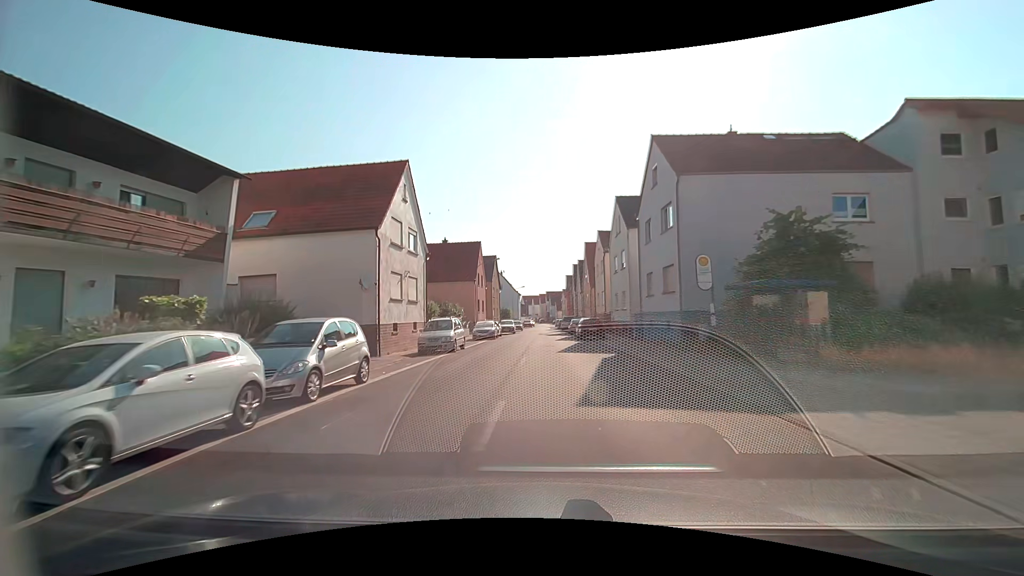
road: tertiary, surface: asphalt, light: Day
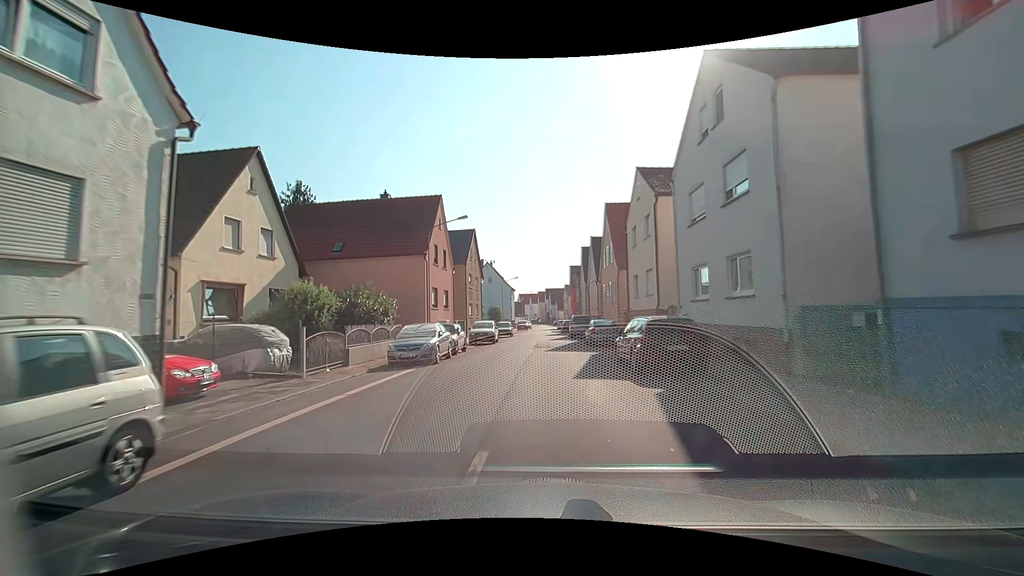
(0.0, +20.8) m; 0°
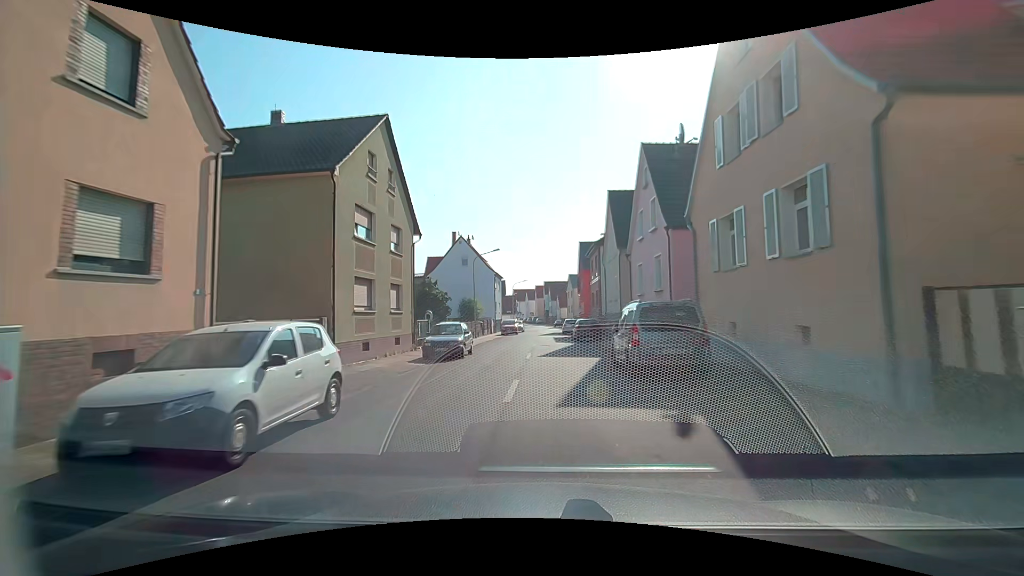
(+0.1, +27.4) m; 0°
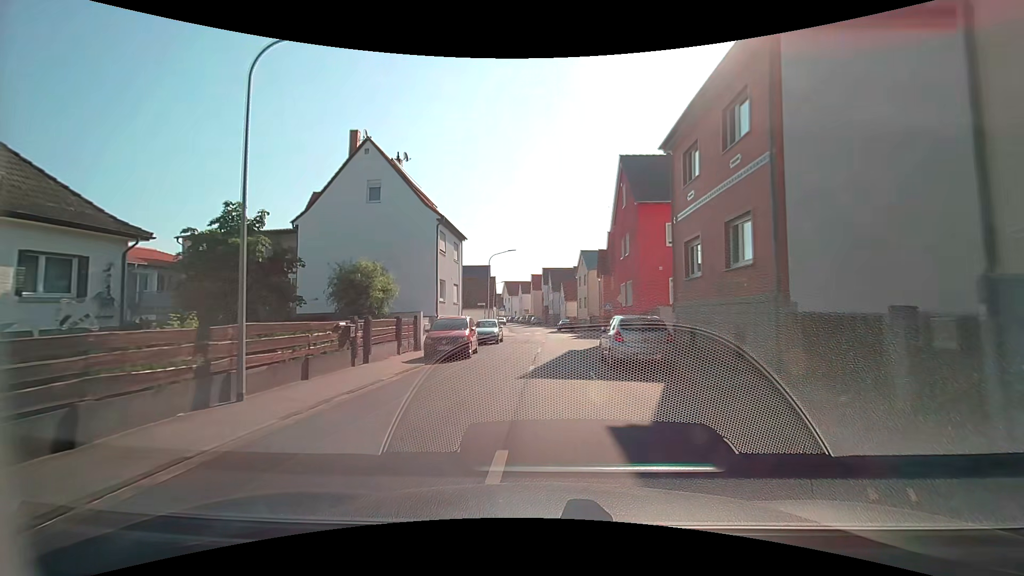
(+0.2, +33.6) m; +1°
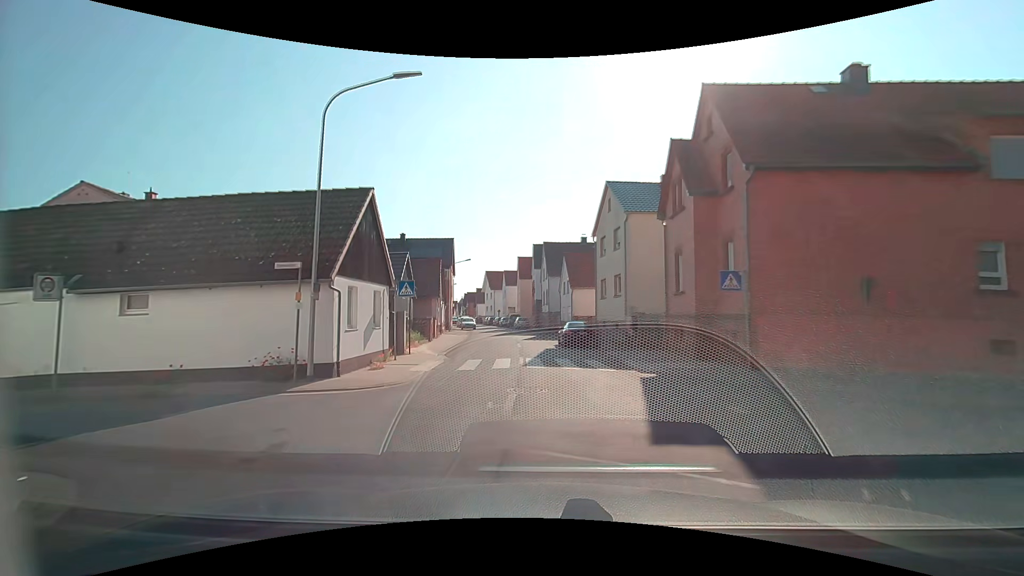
(+0.3, +32.9) m; 0°
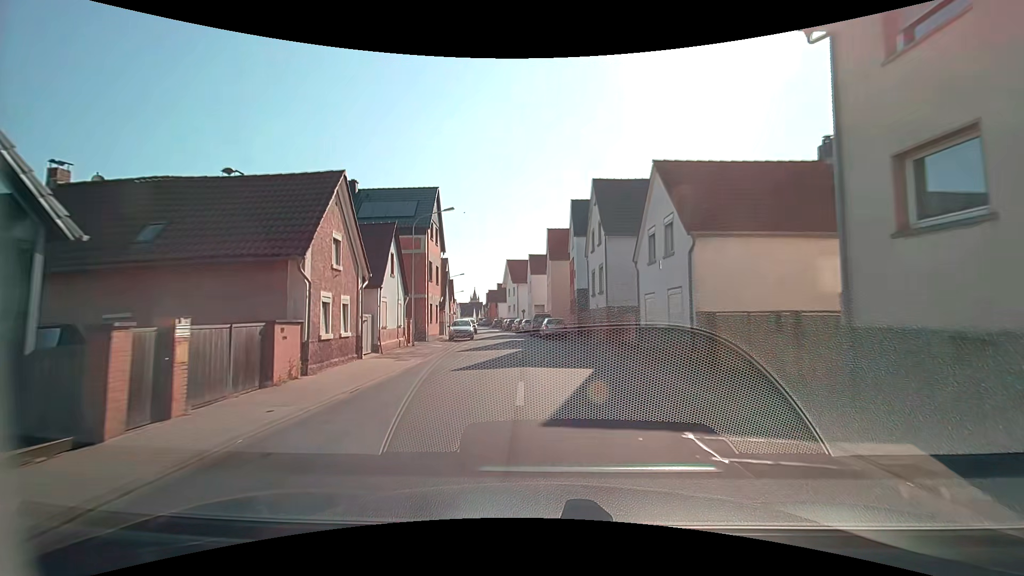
(-0.7, +25.8) m; -3°
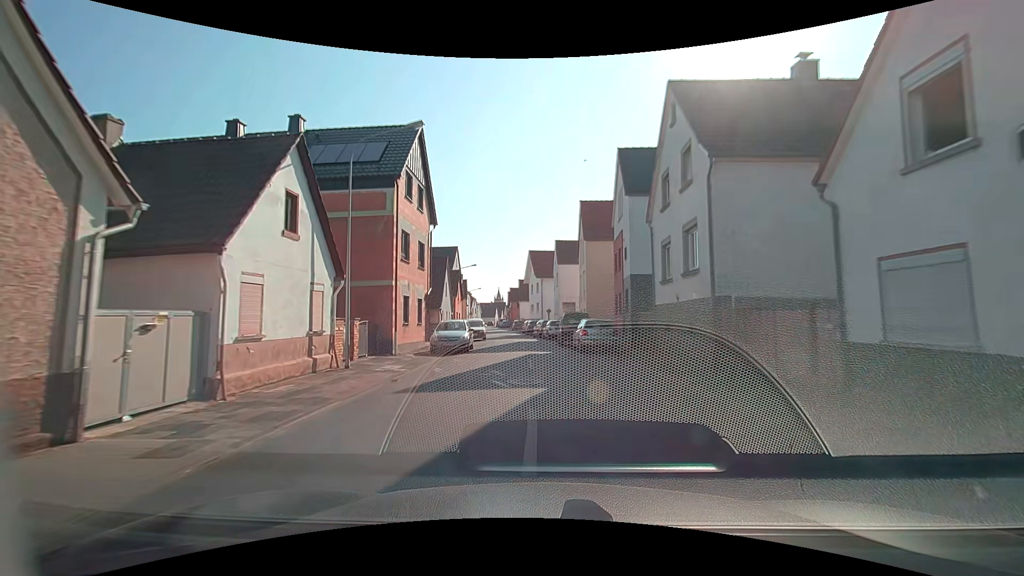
(-0.3, +12.6) m; -3°
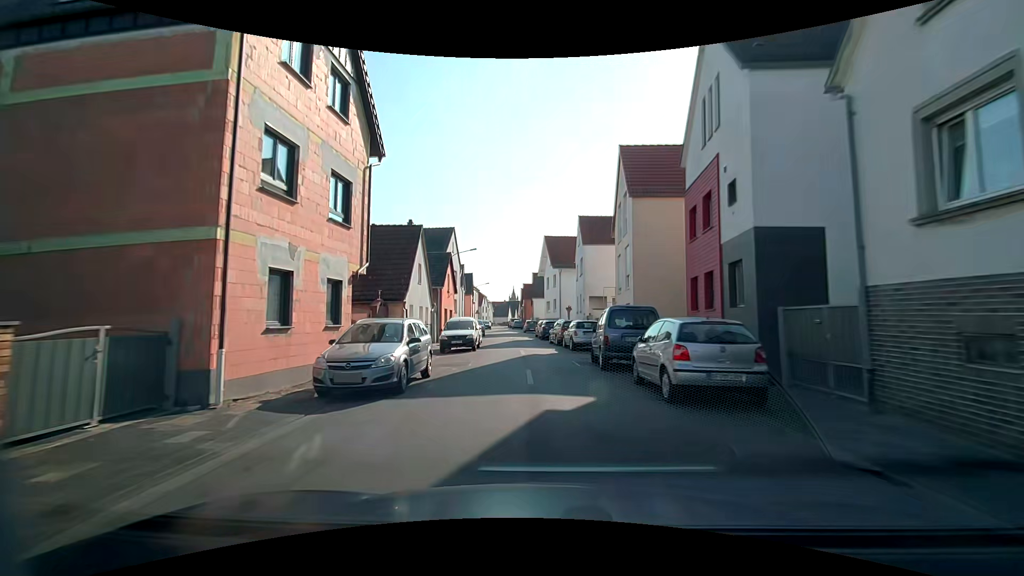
(-0.2, +12.5) m; -2°
